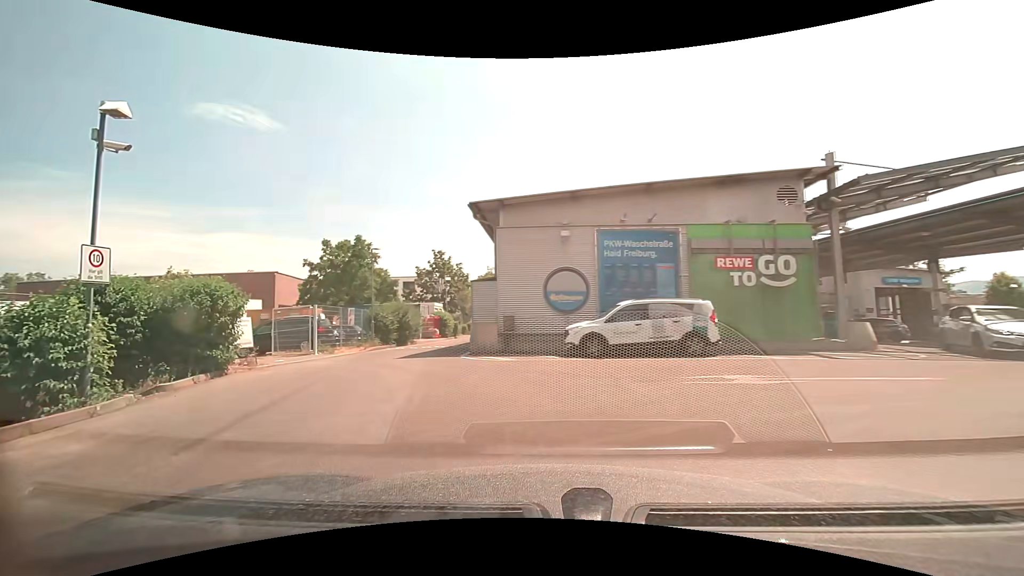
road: service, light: Day
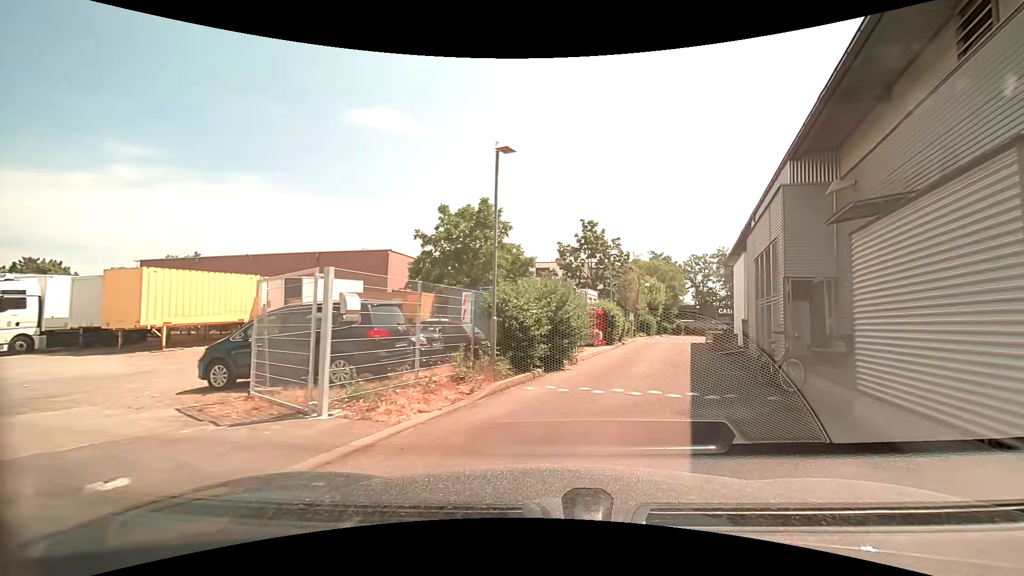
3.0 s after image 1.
(-4.5, +14.2) m; -15°
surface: asphalt
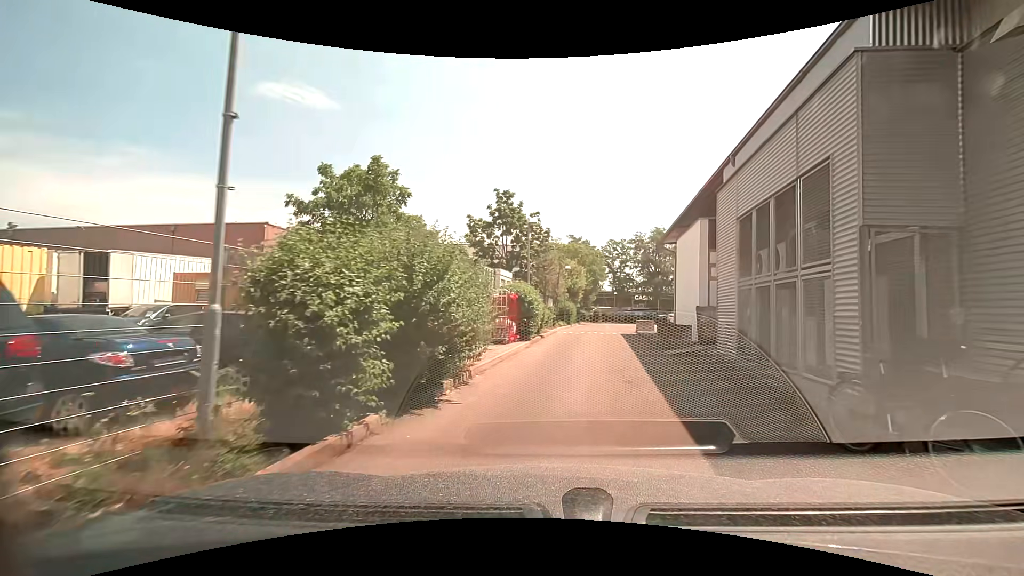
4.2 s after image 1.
(+0.5, +6.3) m; +10°
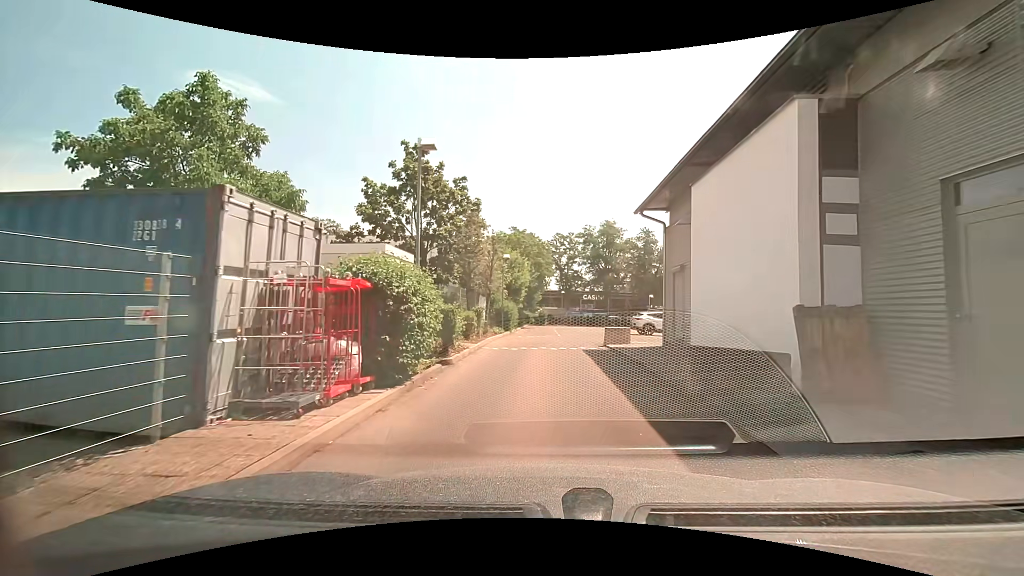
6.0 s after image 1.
(+0.6, +10.1) m; +5°
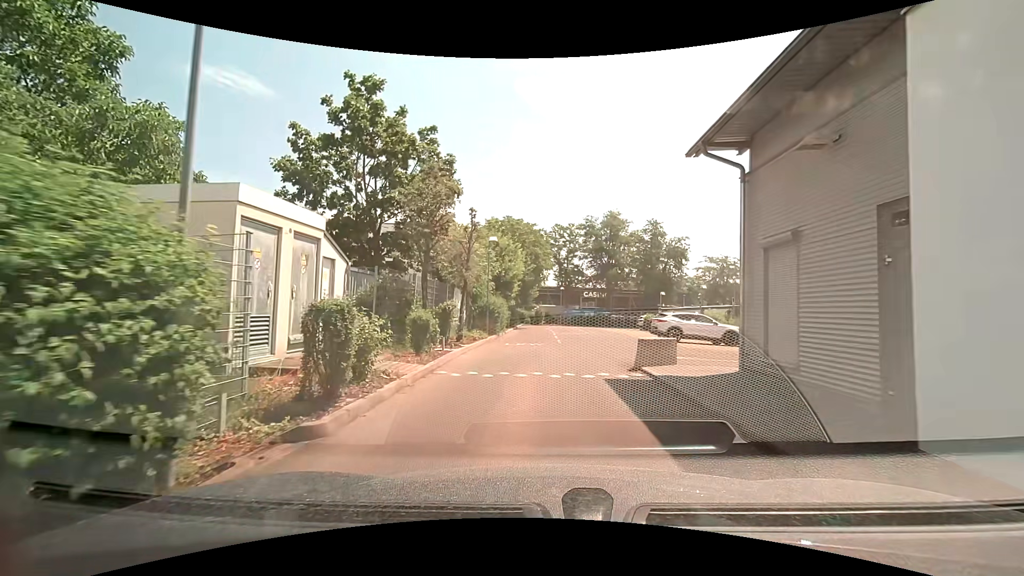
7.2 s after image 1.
(+0.1, +6.9) m; +1°
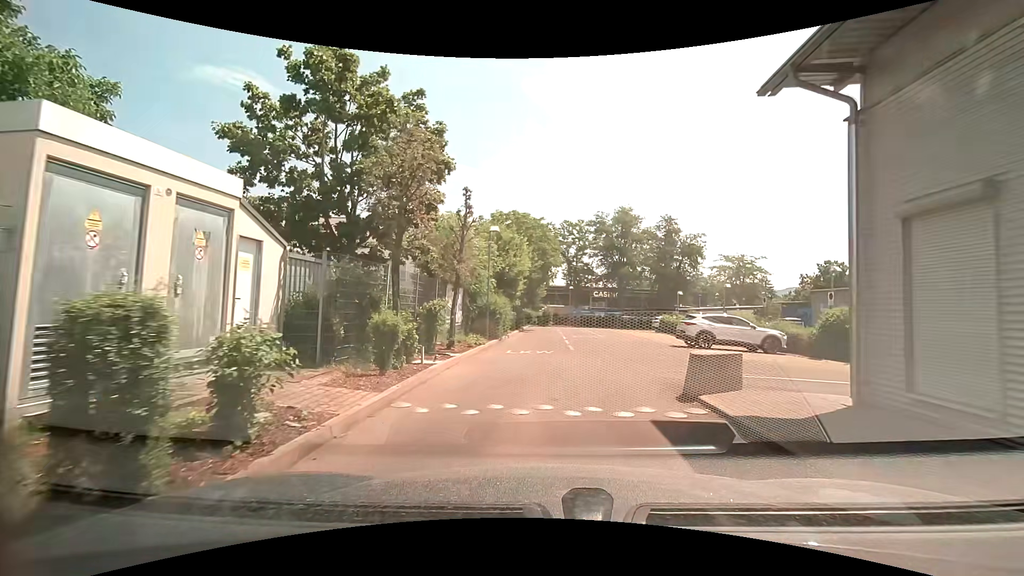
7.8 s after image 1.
(0.0, +3.3) m; -1°
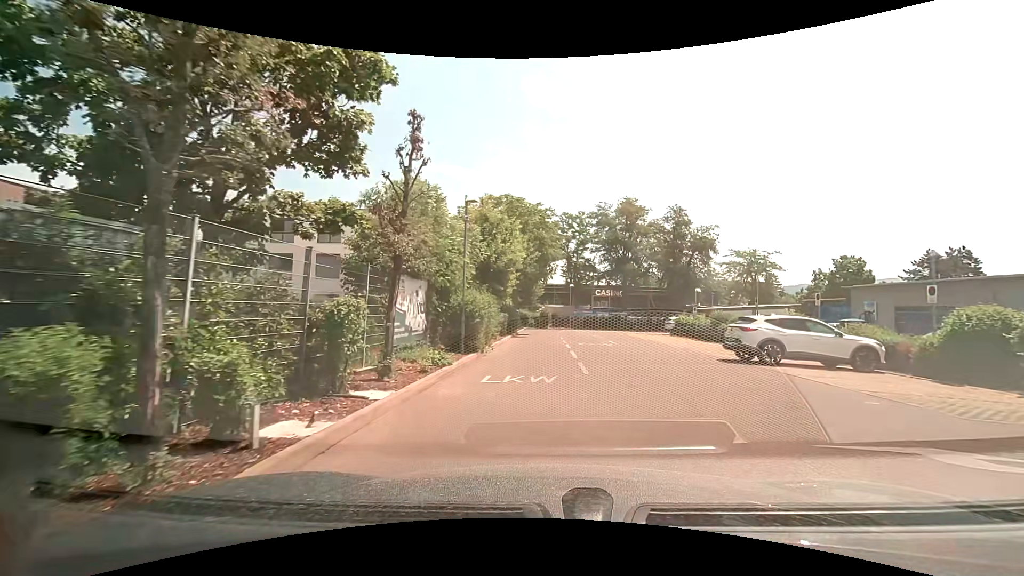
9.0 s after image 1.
(0.0, +6.1) m; +1°
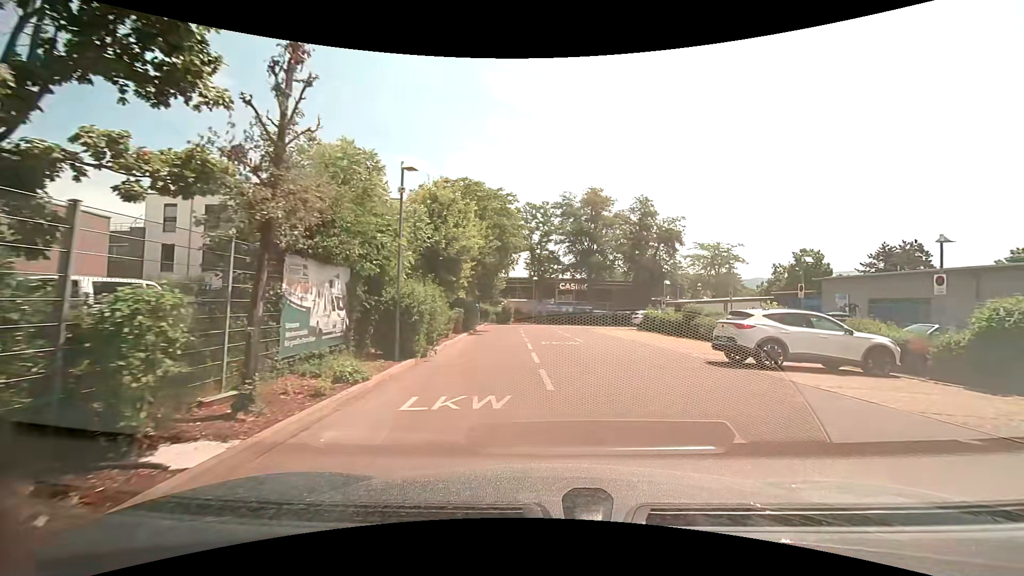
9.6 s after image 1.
(0.0, +3.0) m; +2°
